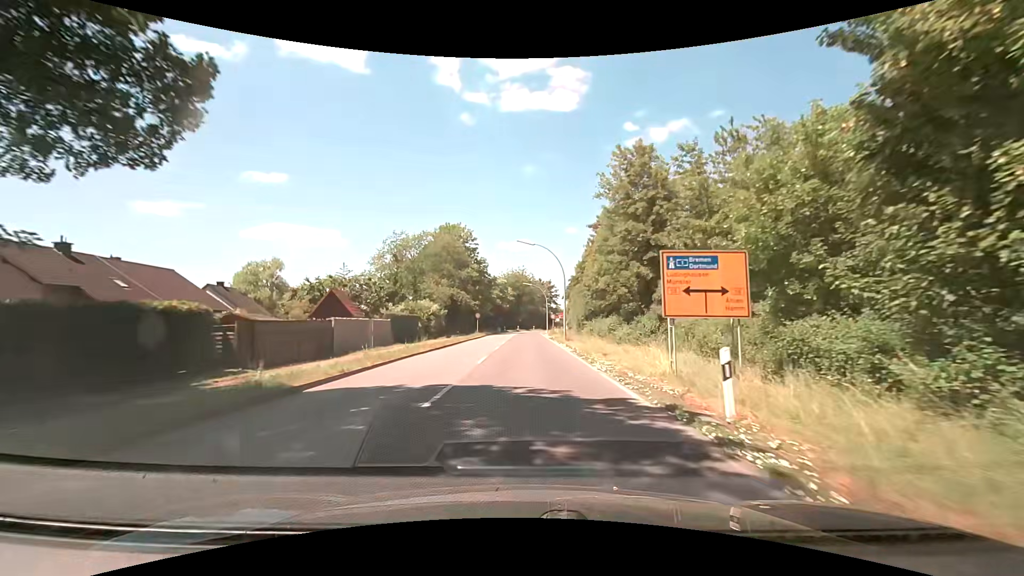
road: secondary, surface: asphalt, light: Day
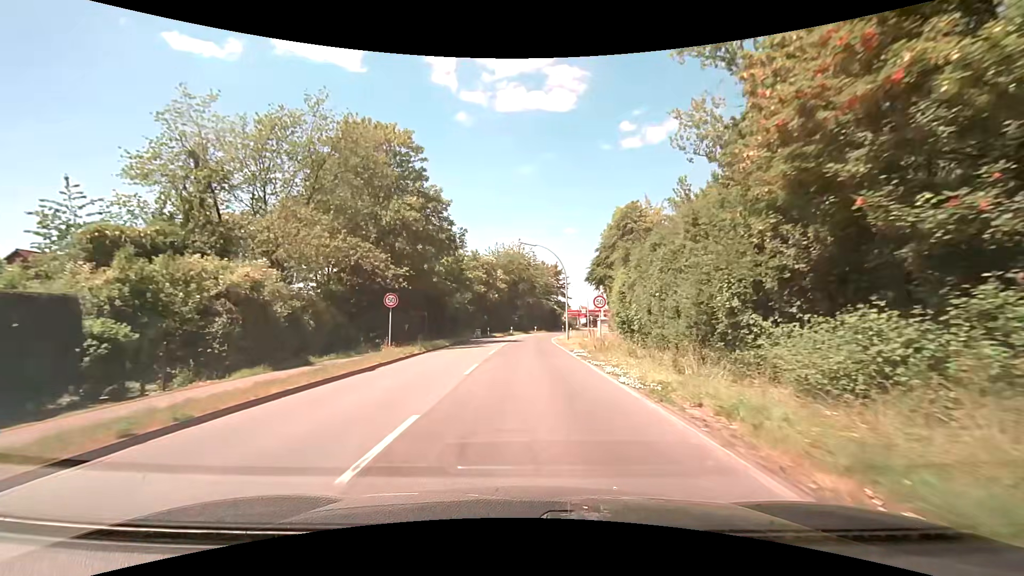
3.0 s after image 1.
(-0.4, +40.0) m; 0°
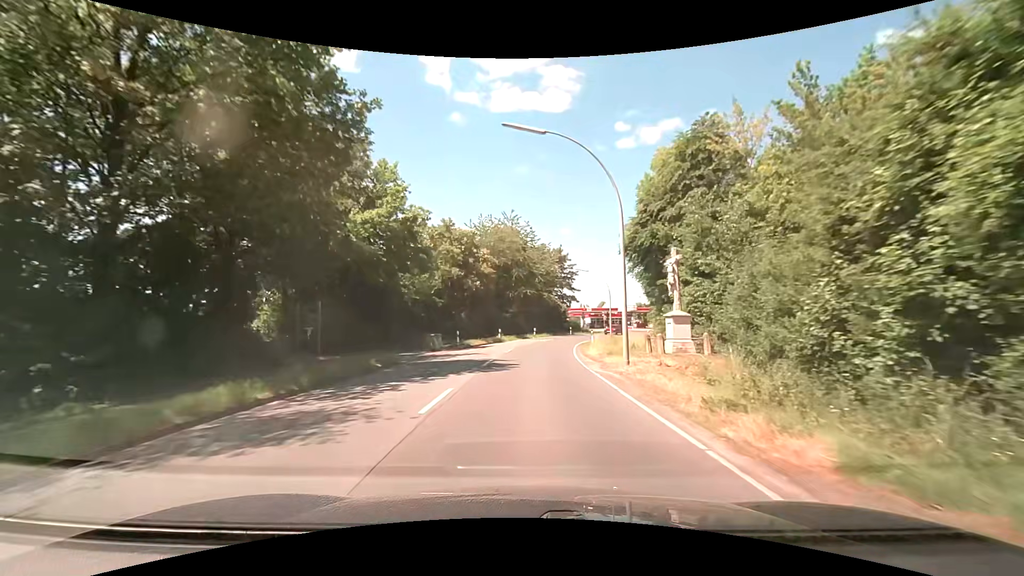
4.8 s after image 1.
(+0.1, +23.7) m; 0°
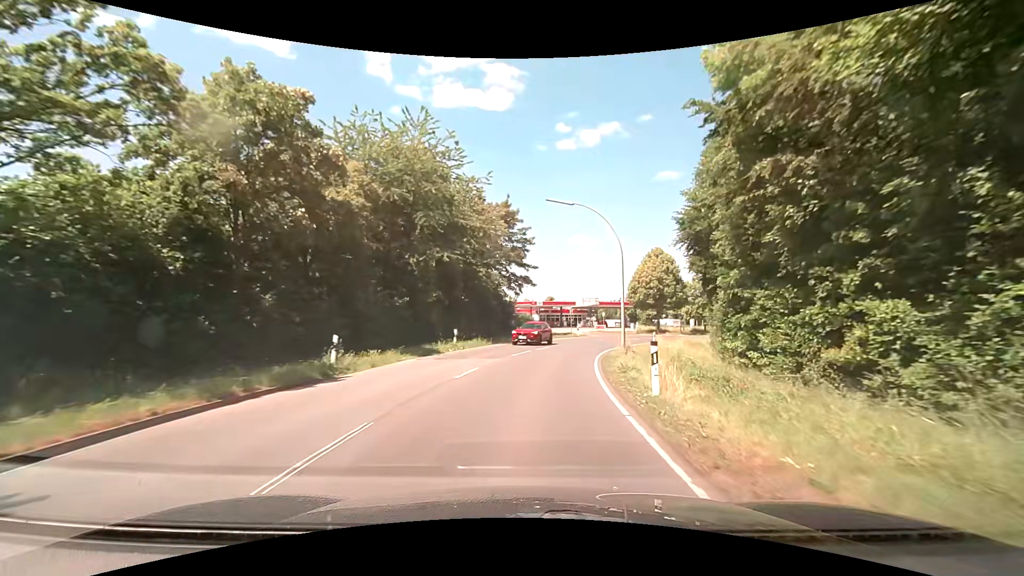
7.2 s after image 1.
(+1.5, +31.0) m; +7°
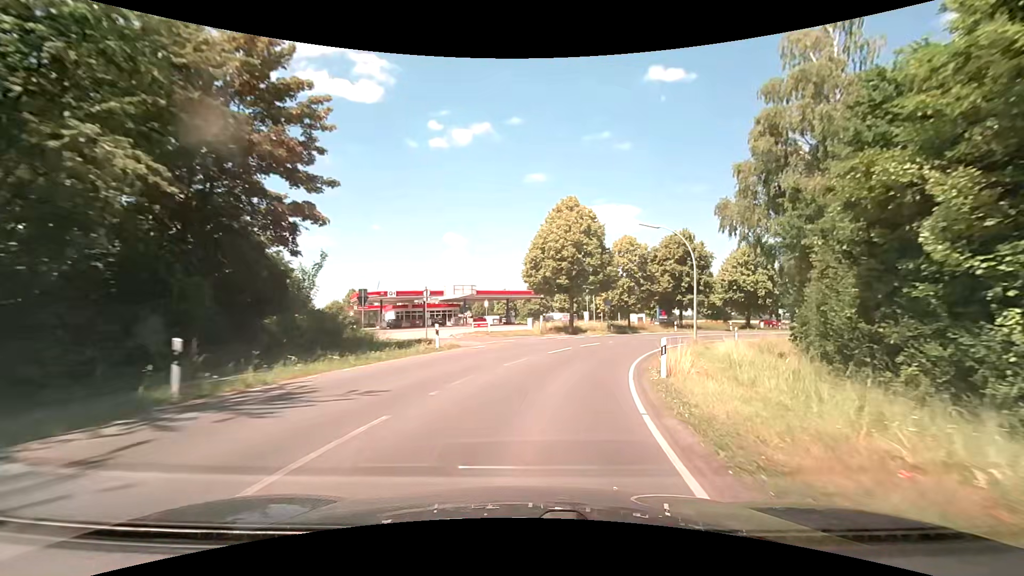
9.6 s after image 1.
(+3.5, +30.0) m; +15°
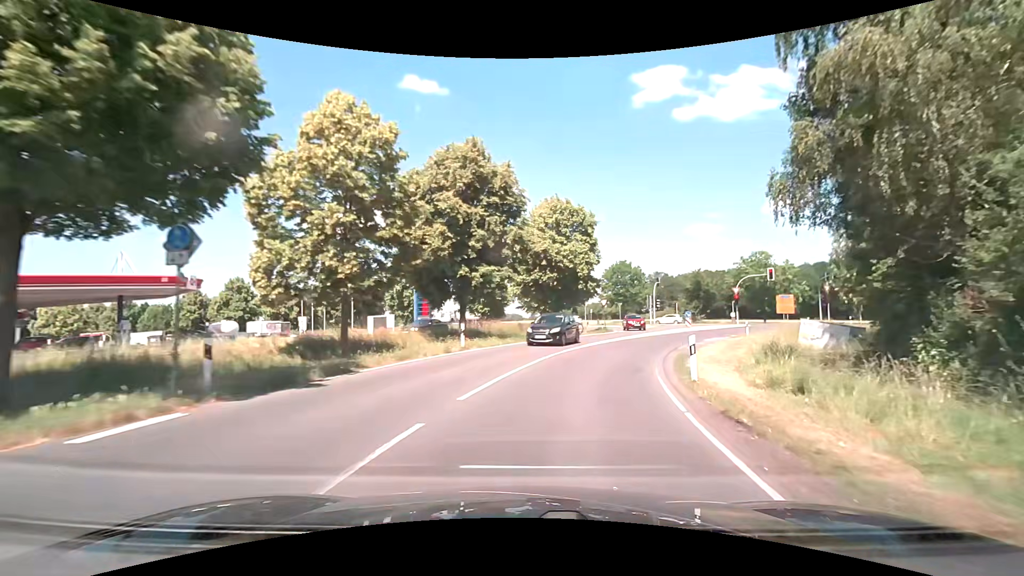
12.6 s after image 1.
(+7.8, +34.2) m; +26°
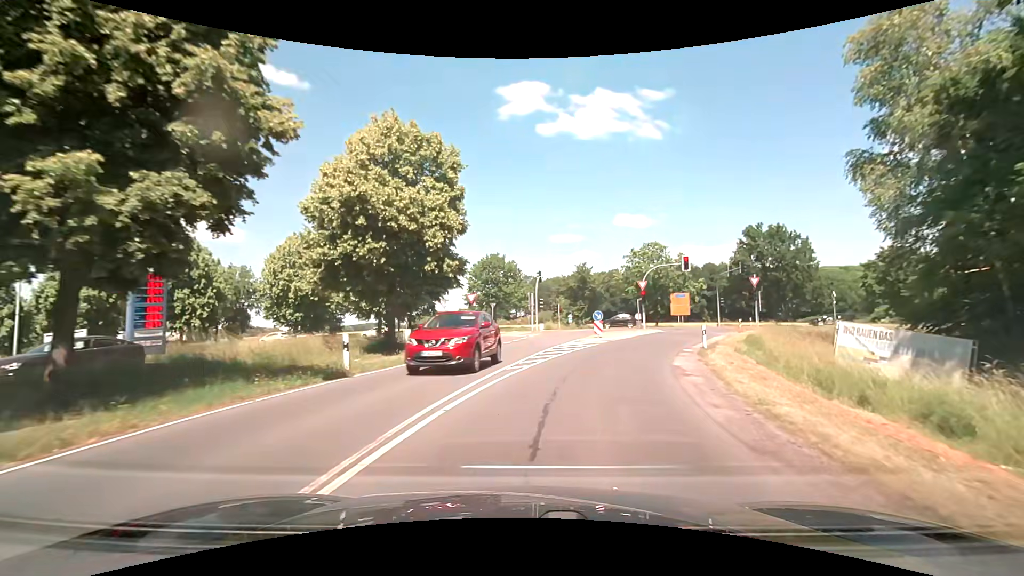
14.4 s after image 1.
(+2.8, +18.4) m; +16°
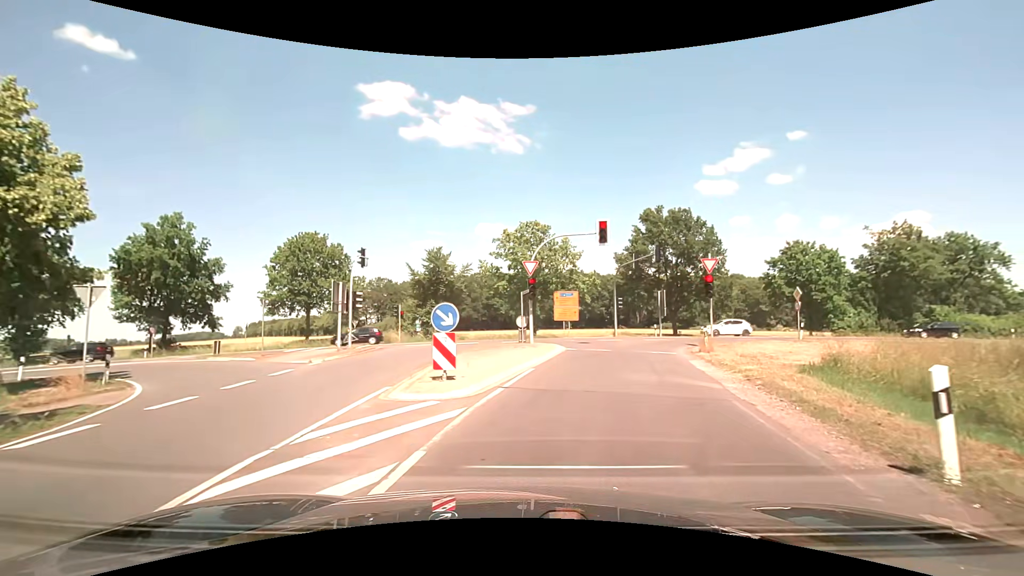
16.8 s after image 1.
(+2.6, +19.6) m; +16°
(+1, +10) (+2, +20) (+3, +30) (-3, +38) (-12, +41) (-22, +41) (-32, +40) (-42, +40) (-52, +39) (-62, +38) m
